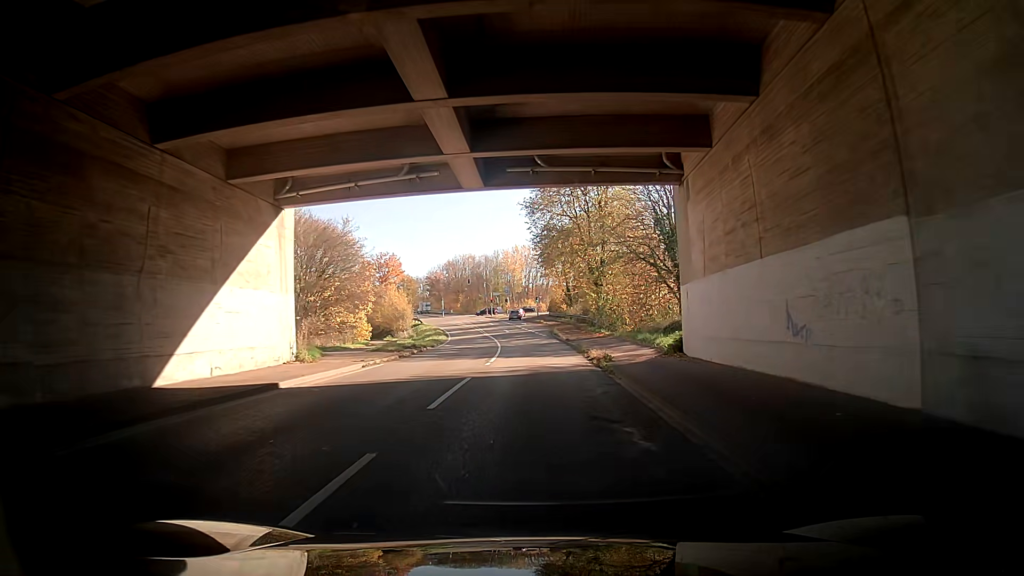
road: secondary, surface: asphalt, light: Day
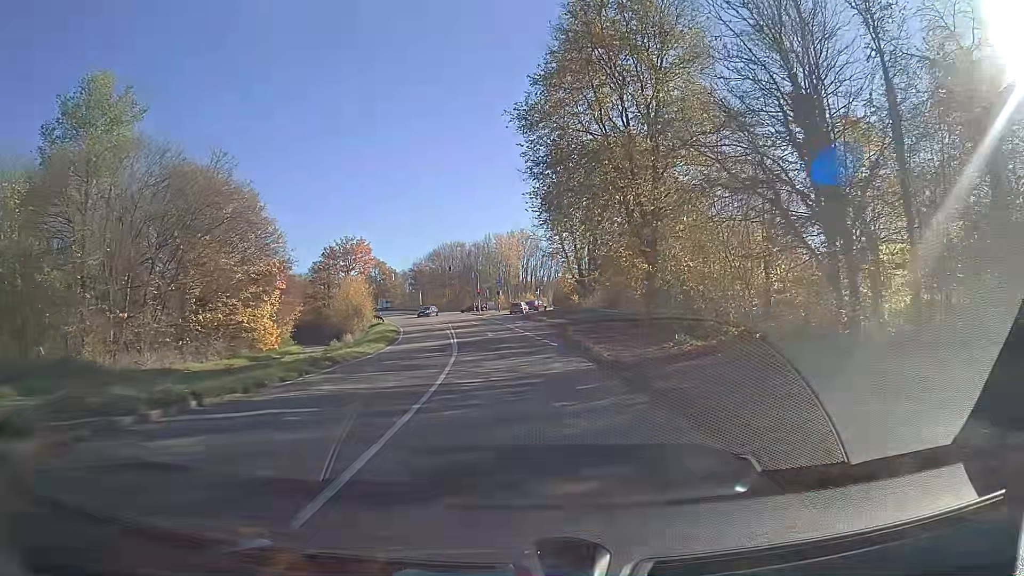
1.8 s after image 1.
(-0.2, +24.4) m; +2°
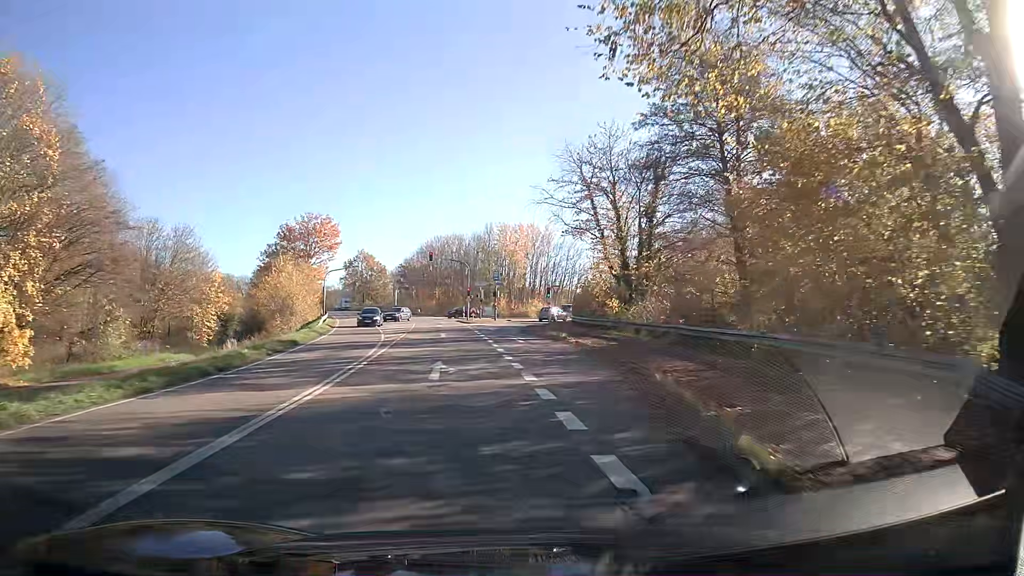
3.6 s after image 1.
(-0.3, +24.0) m; -2°
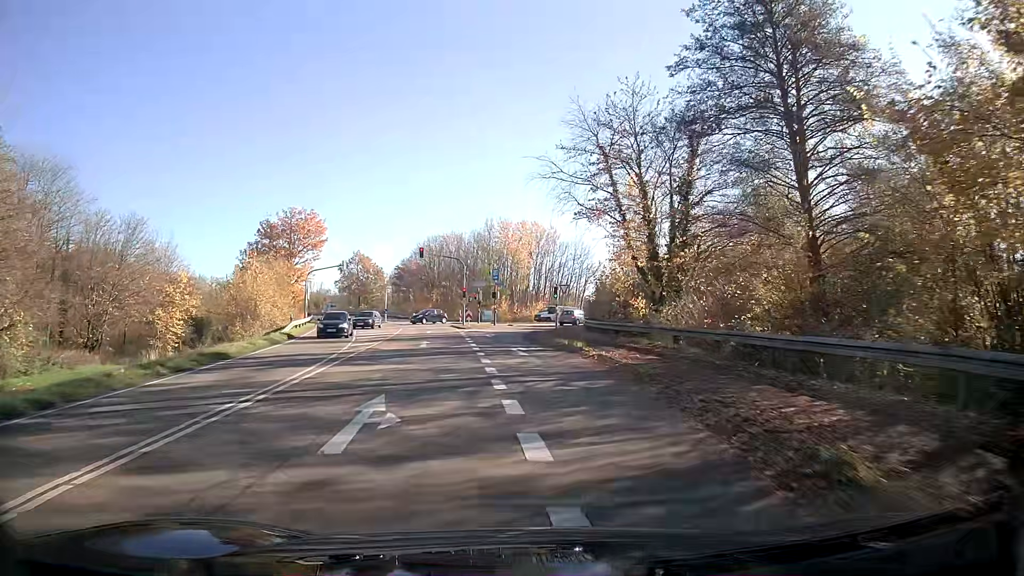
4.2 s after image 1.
(0.0, +7.7) m; 0°
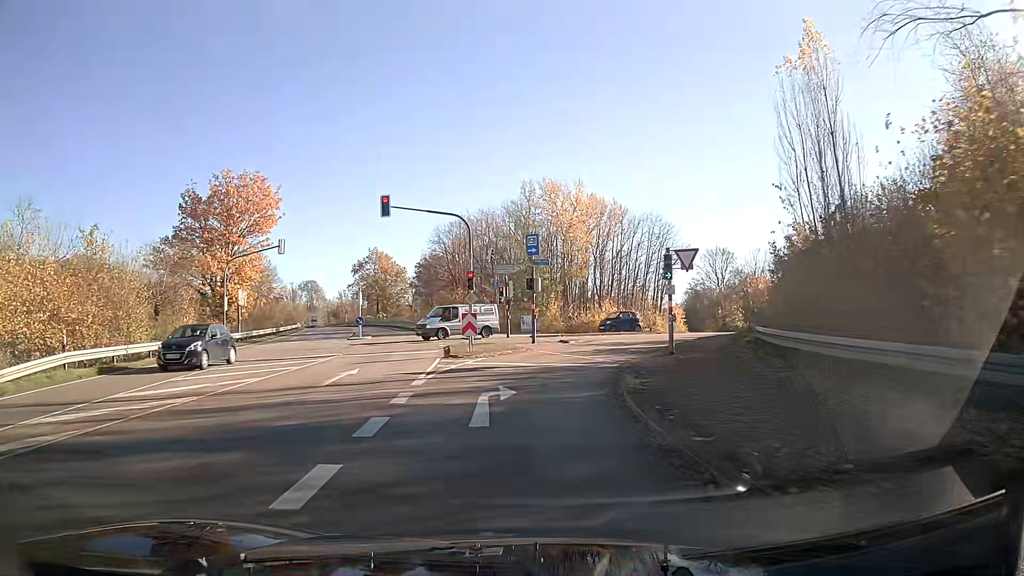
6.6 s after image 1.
(-0.8, +27.8) m; -5°
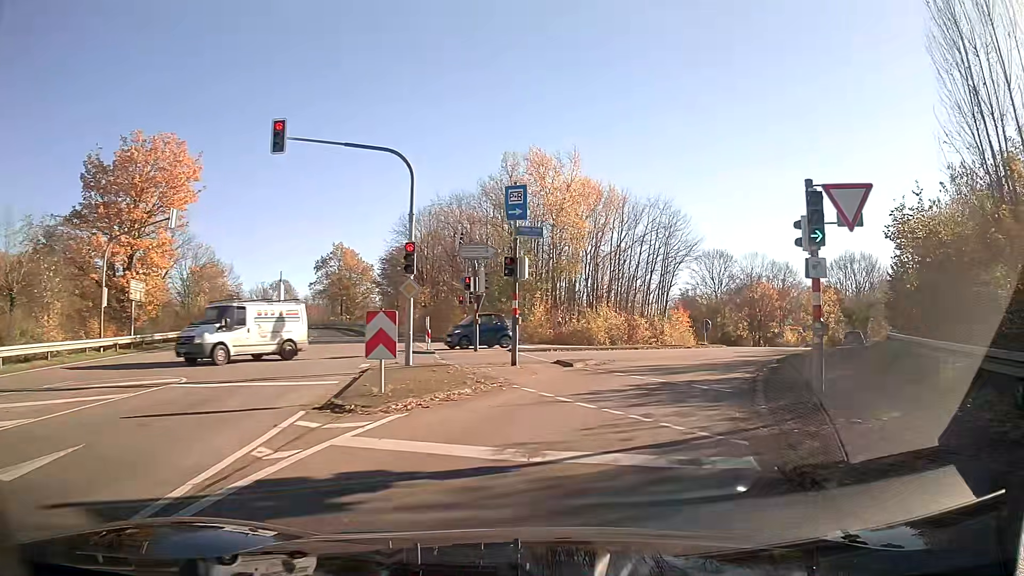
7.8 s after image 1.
(+0.5, +11.7) m; +6°
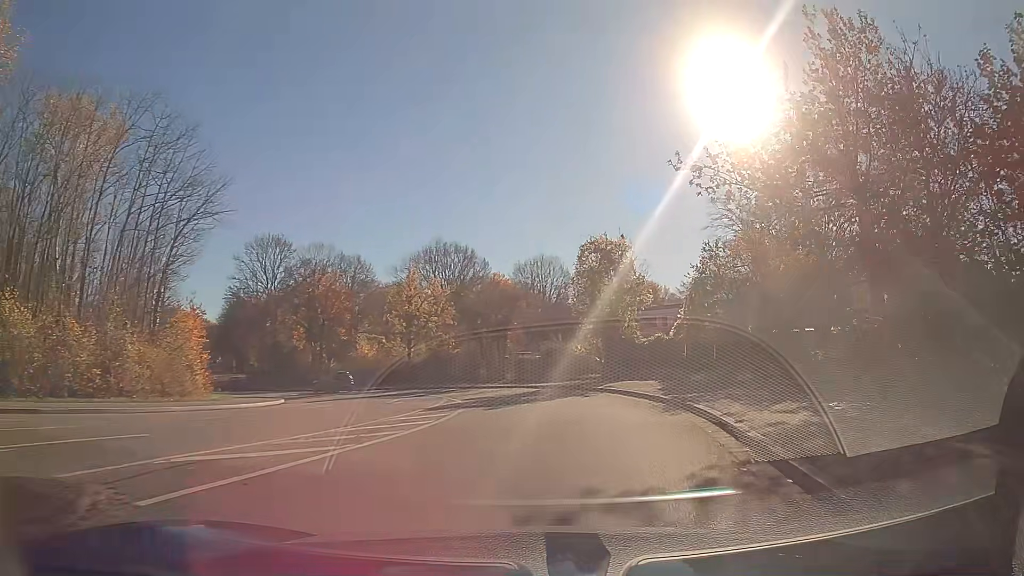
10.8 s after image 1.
(+8.3, +25.6) m; +35°
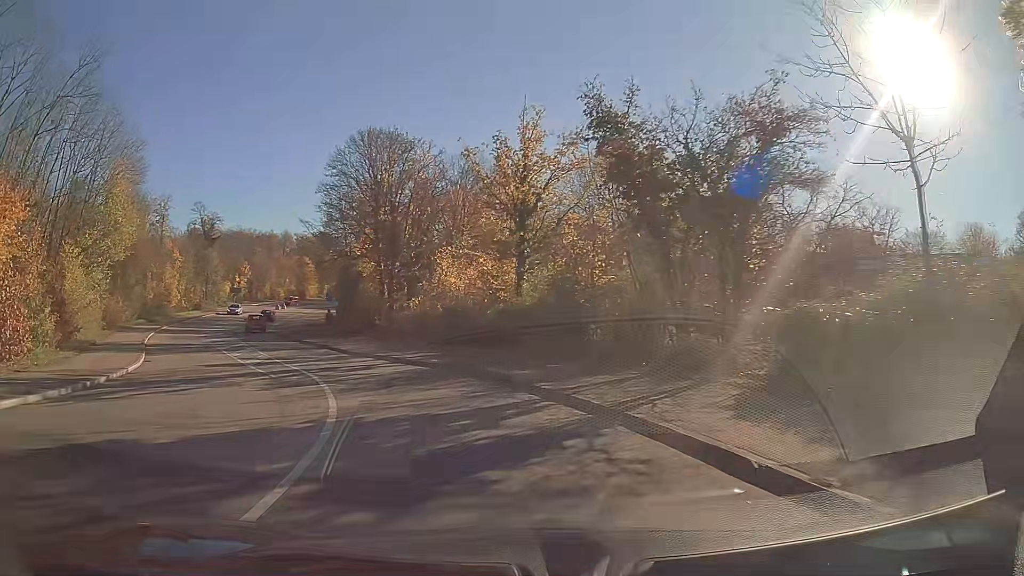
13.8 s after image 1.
(-3.6, +27.4) m; -21°
